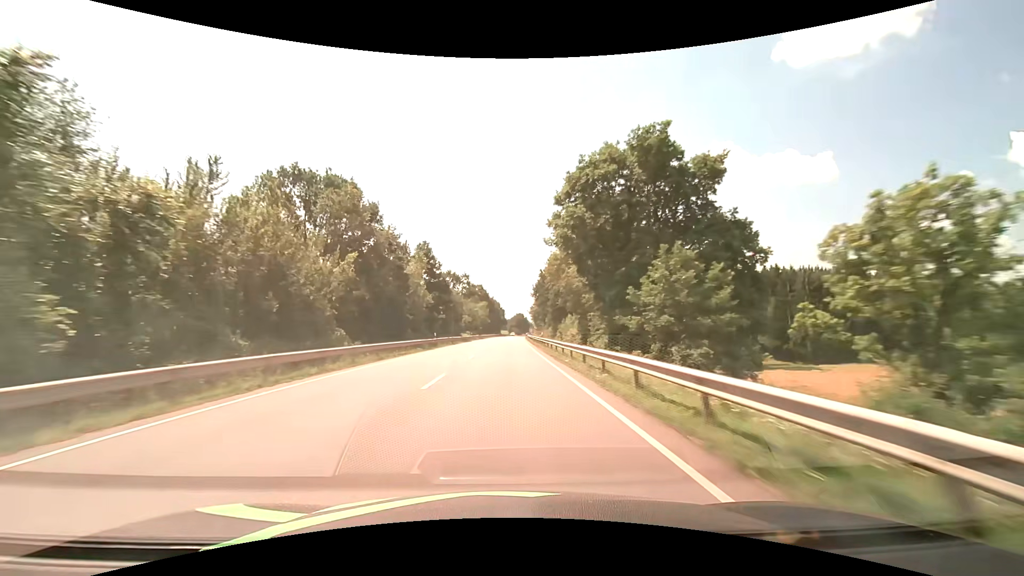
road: secondary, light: Day
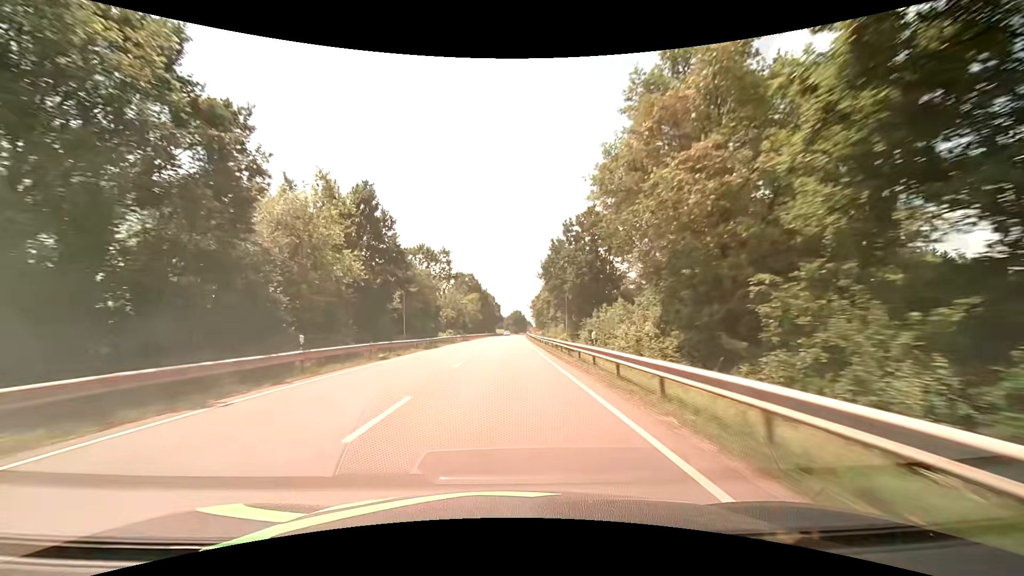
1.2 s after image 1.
(+0.1, +29.9) m; 0°
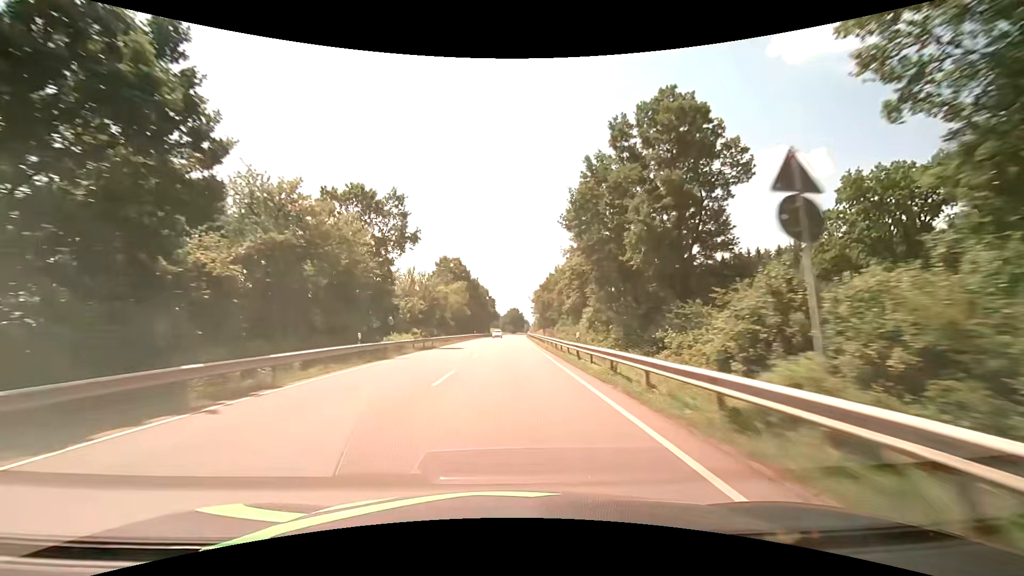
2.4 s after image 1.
(+0.1, +30.4) m; 0°
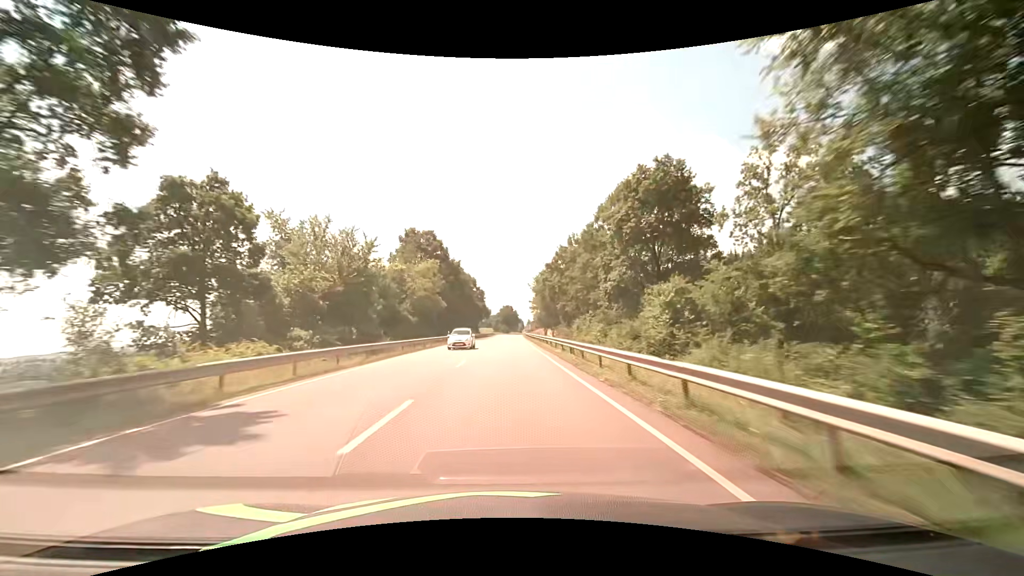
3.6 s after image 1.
(+0.2, +30.8) m; +1°
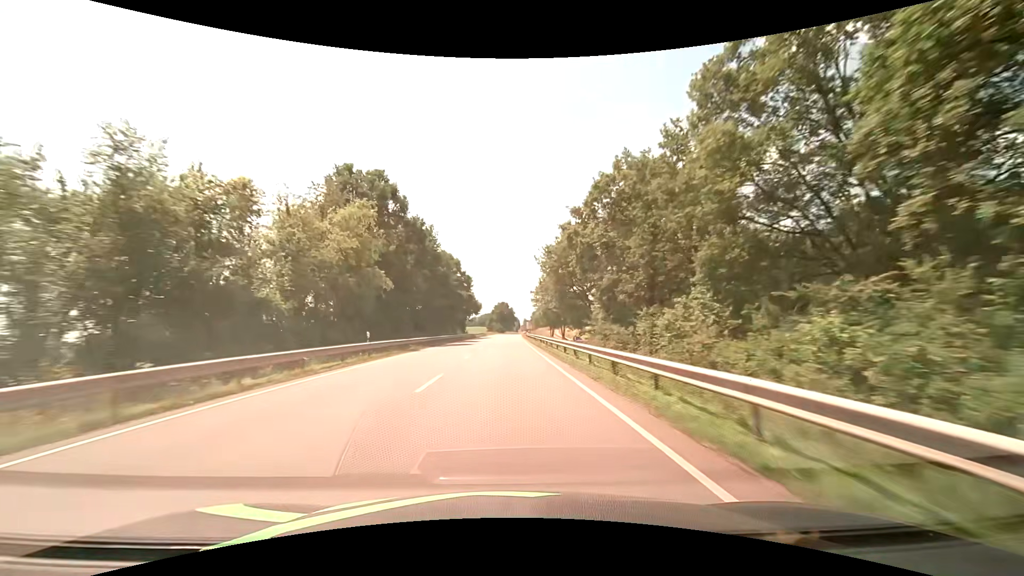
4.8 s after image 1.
(+0.1, +31.0) m; 0°
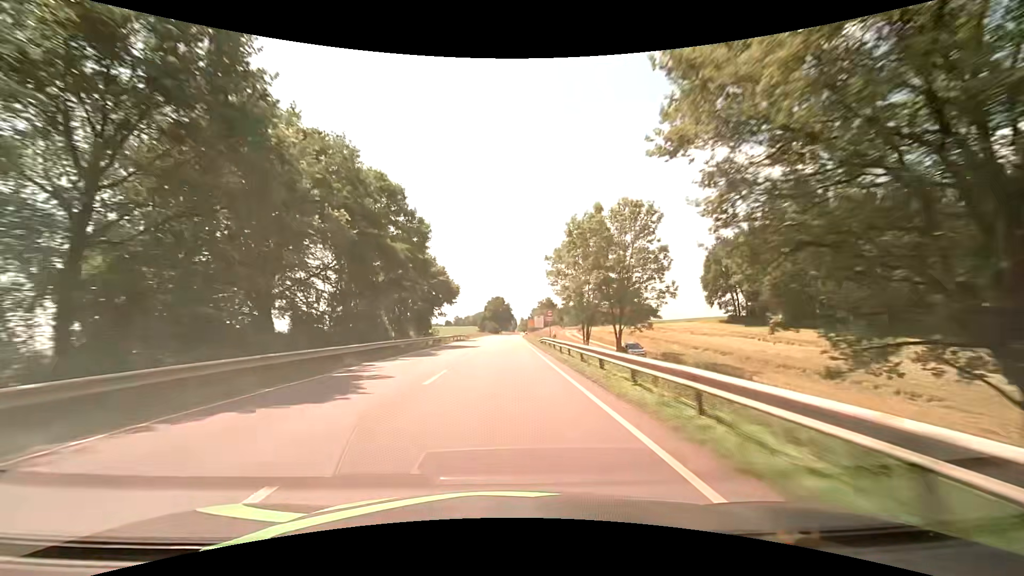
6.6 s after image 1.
(+0.3, +46.9) m; +1°
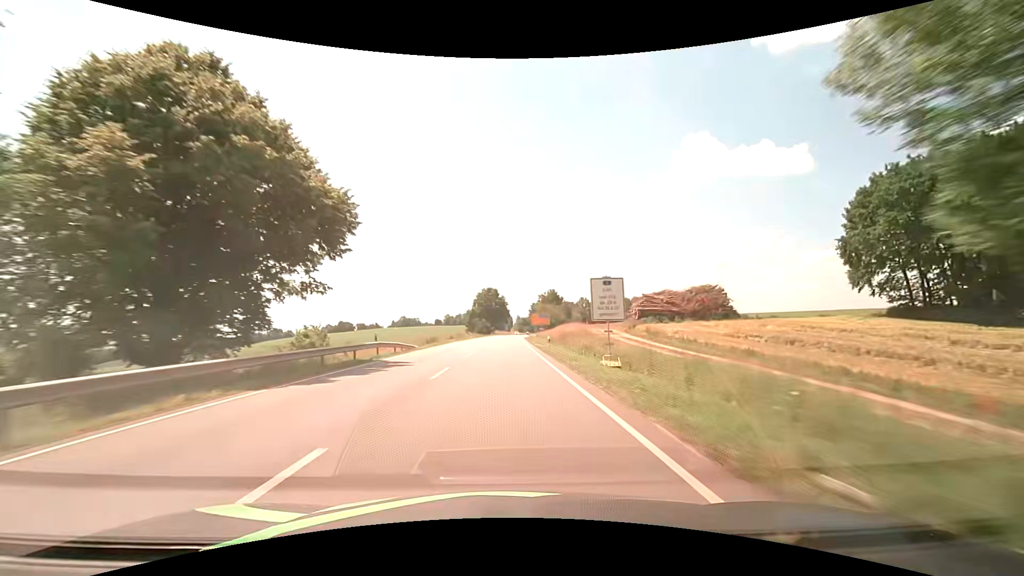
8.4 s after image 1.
(+0.3, +47.2) m; +1°
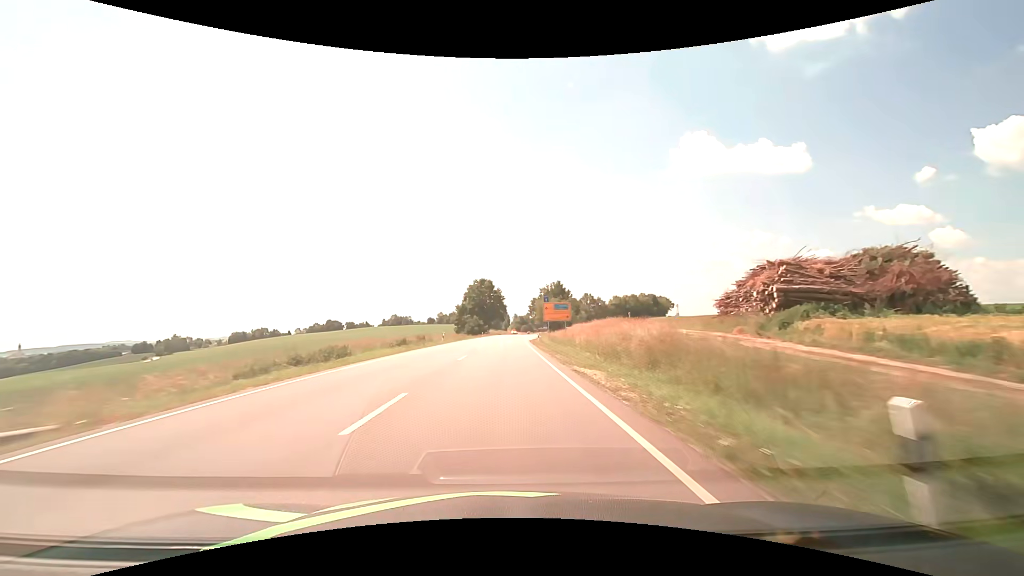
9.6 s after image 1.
(+0.1, +31.6) m; 0°
(0, +10) (0, +20) (0, +30) (+1, +40) (+1, +50) (+1, +60) (+1, +70) (+2, +80) (+2, +90) (+2, +100) m
